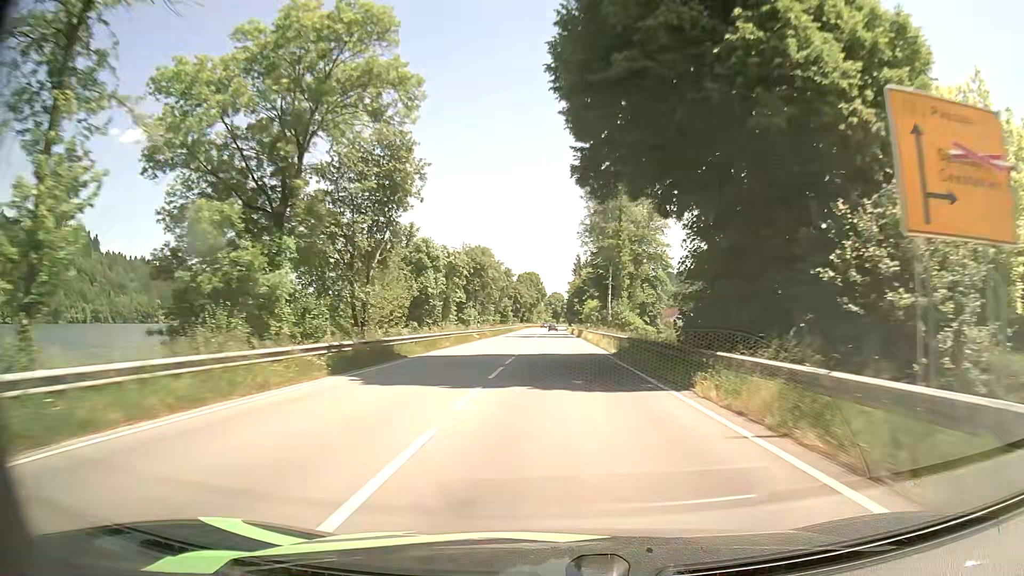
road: primary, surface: asphalt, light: Day
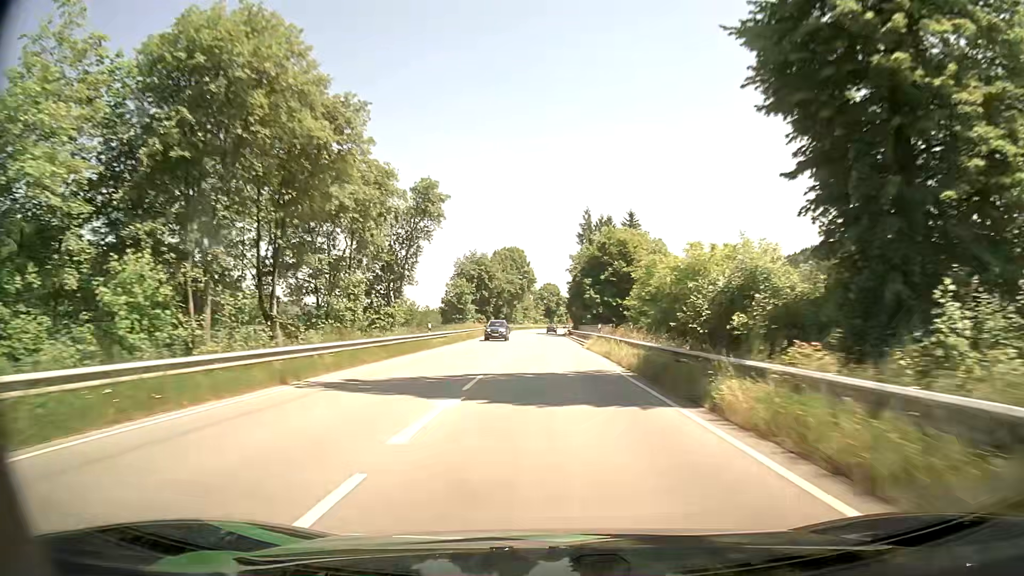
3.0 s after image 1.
(+0.7, +68.4) m; +1°
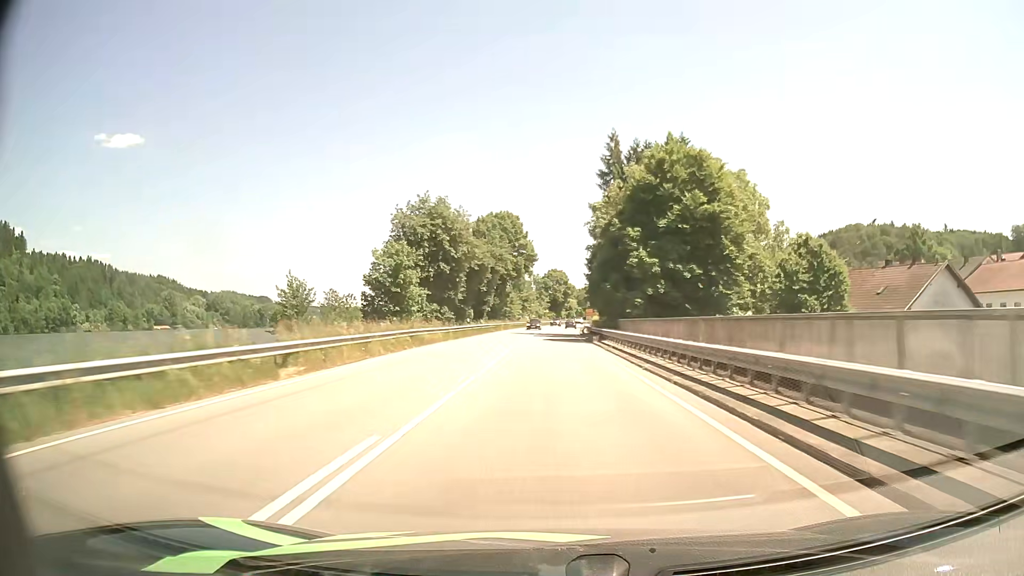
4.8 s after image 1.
(-0.1, +40.4) m; -1°
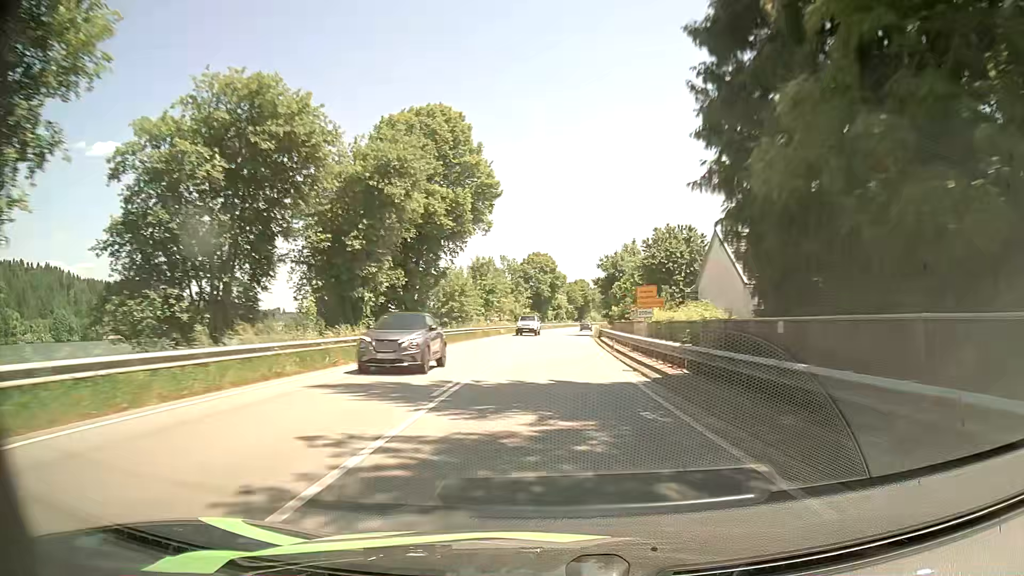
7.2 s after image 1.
(+0.4, +51.2) m; +1°
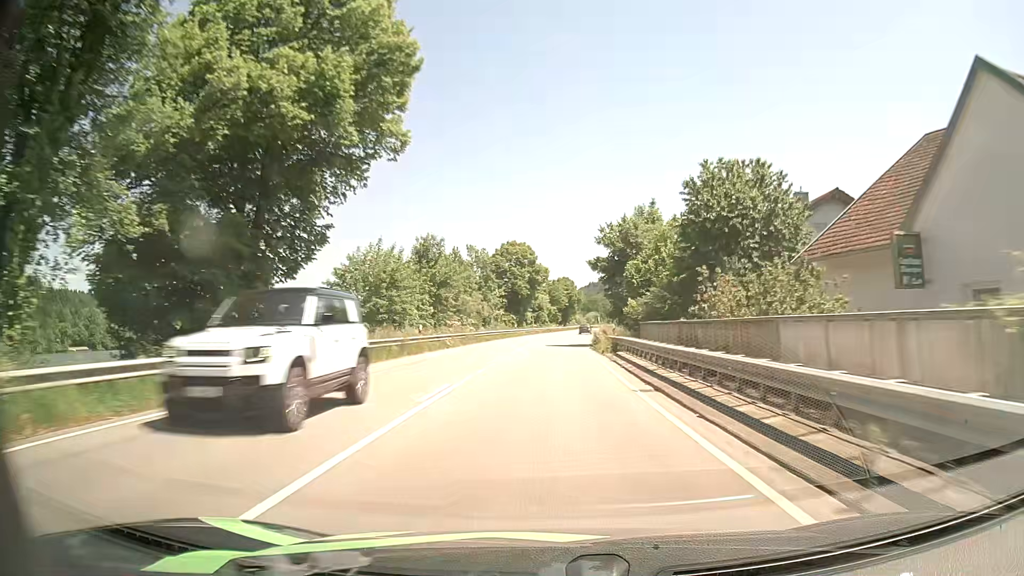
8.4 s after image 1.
(+0.4, +24.3) m; +2°
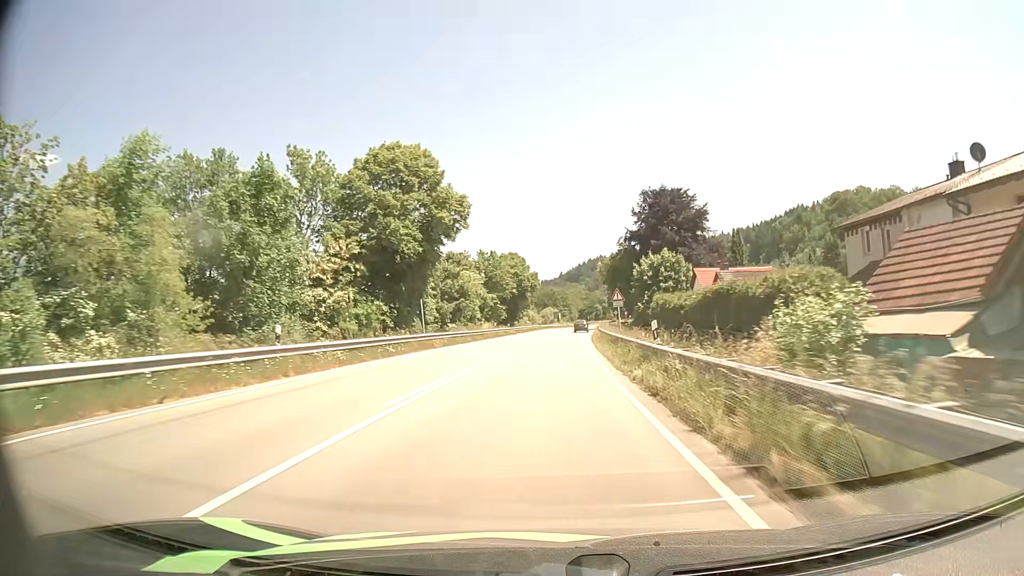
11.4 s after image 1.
(+2.3, +60.5) m; +4°
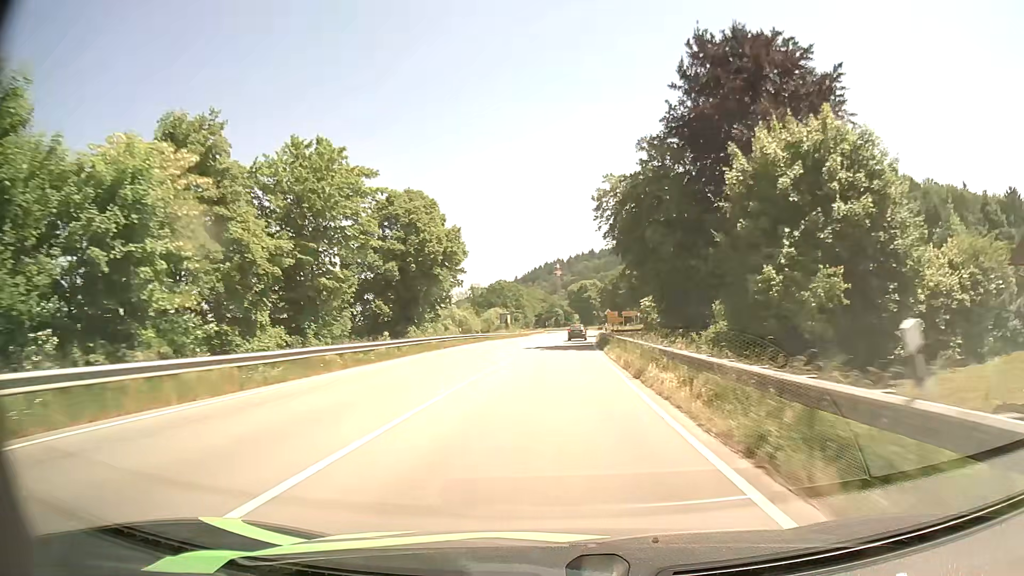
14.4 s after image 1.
(+1.9, +61.1) m; +4°
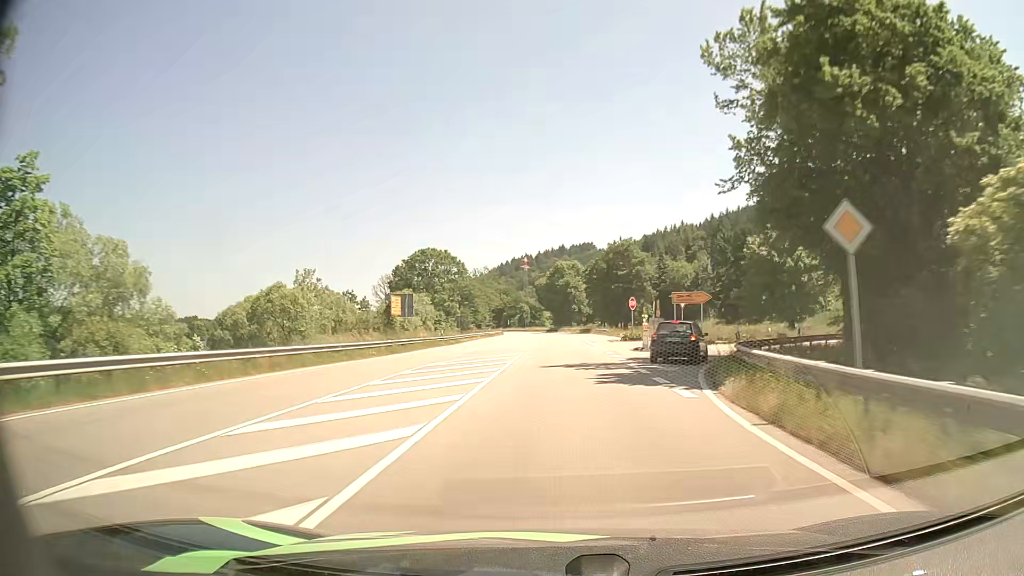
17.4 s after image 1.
(+1.6, +64.2) m; +3°
(0, +10) (0, +20) (0, +30) (0, +40) (0, +50) (0, +60) (0, +70) (0, +80) (0, +90) (0, +100) m
